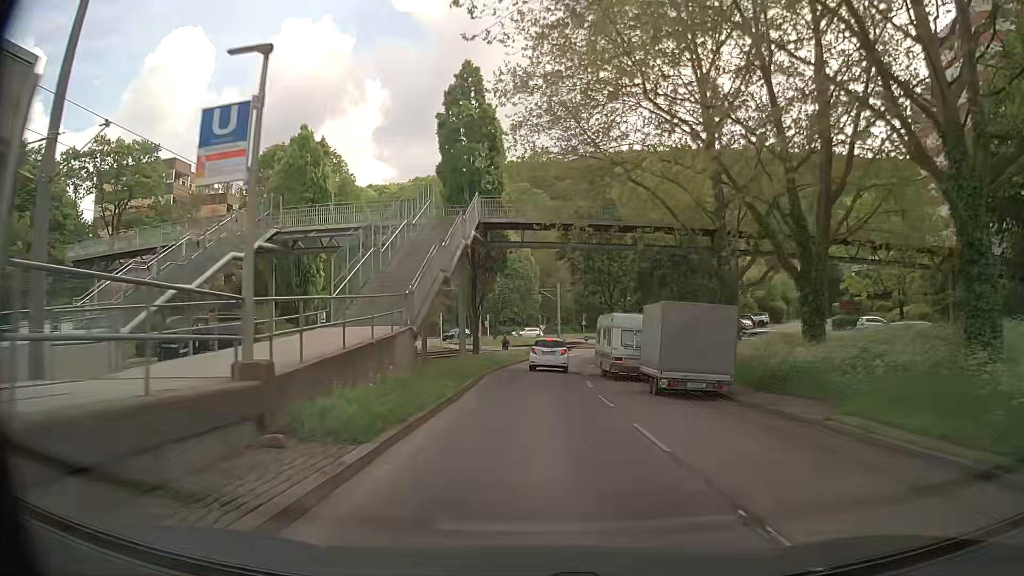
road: secondary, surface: asphalt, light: Day
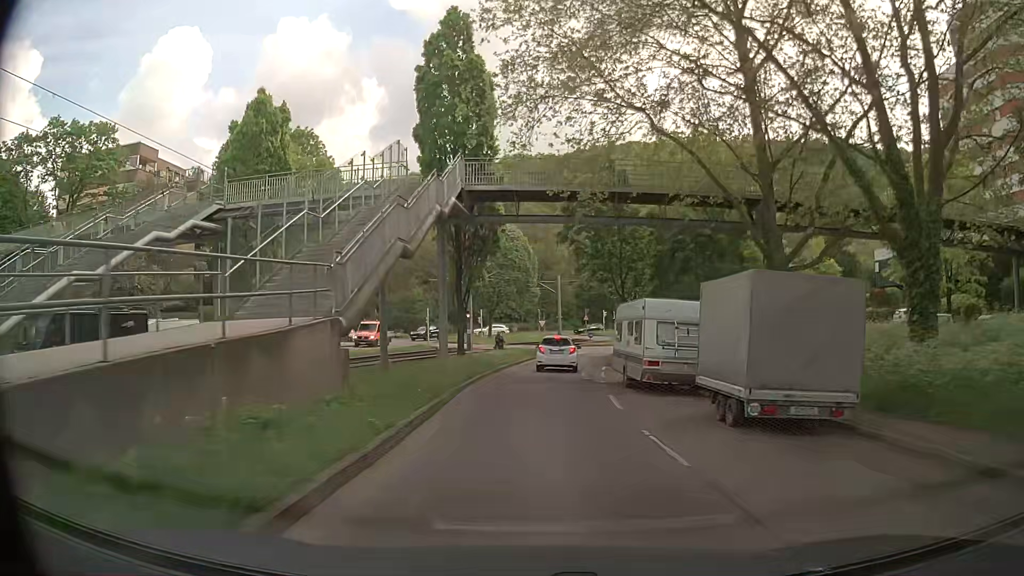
(-0.1, +7.0) m; 0°
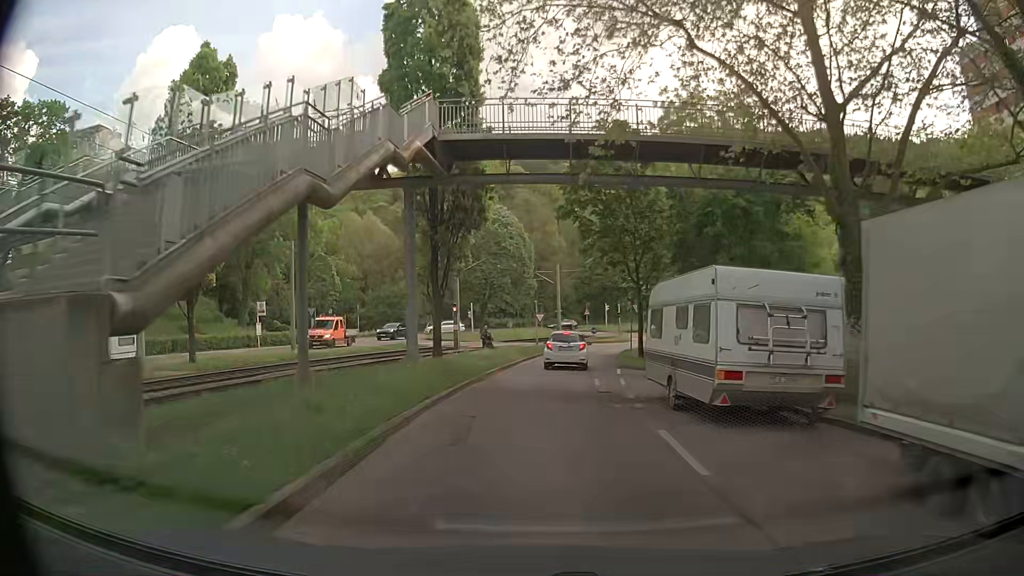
(0.0, +6.7) m; +1°
(0, +10) (0, +20) (+1, +30) (+2, +40) (+4, +50) (+8, +59) (+13, +67) (+19, +76) (+25, +83) (+32, +91) m
